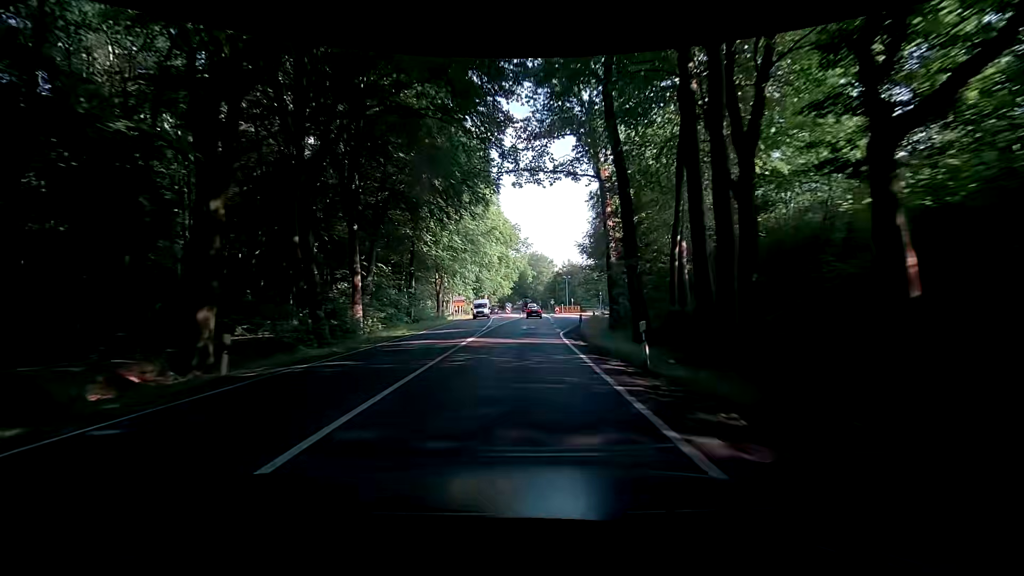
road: primary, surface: asphalt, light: Day
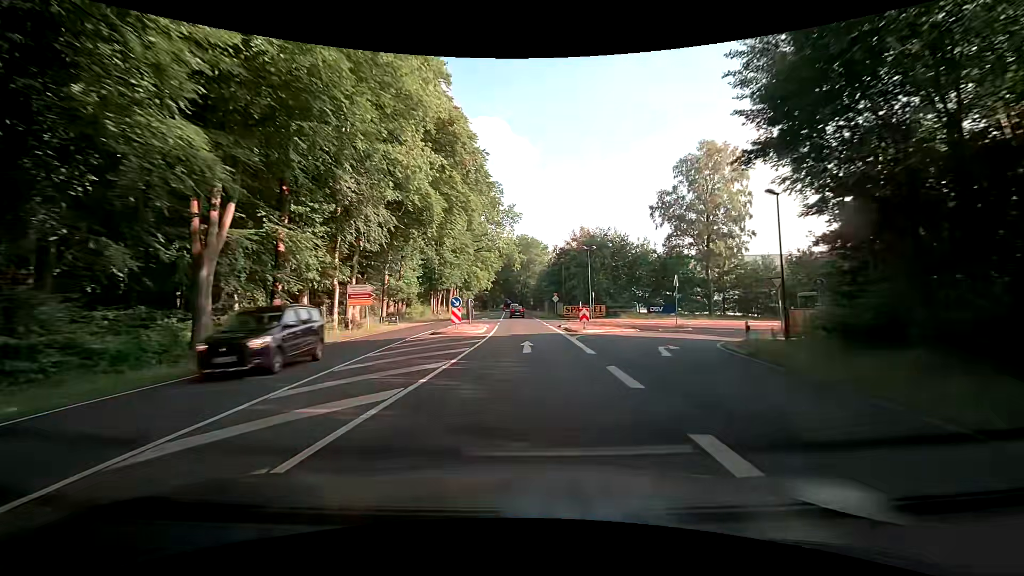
(+0.4, +43.2) m; +1°
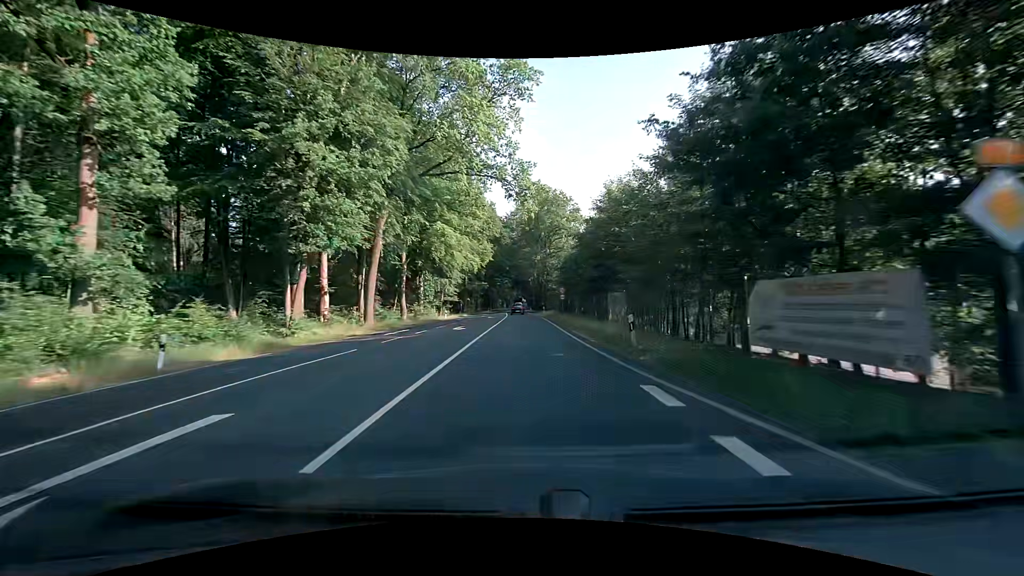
(-0.5, +54.0) m; -1°
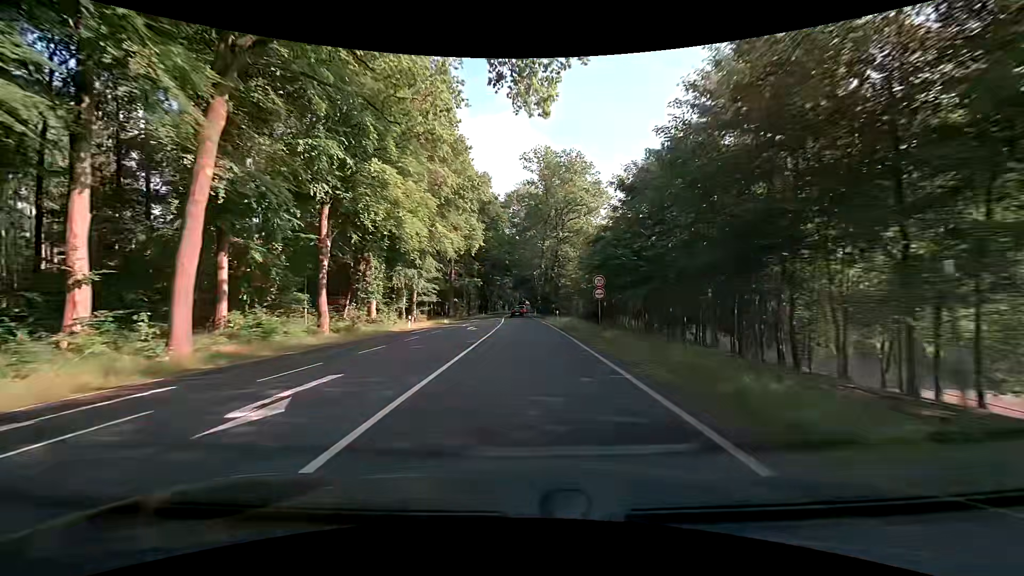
(-0.2, +21.6) m; -1°
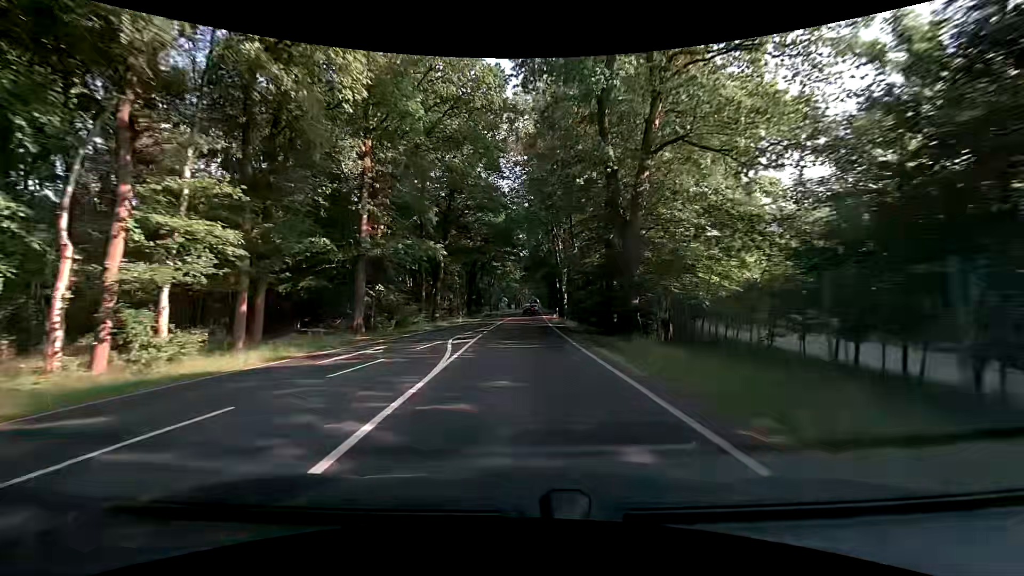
(-0.4, +43.1) m; 0°
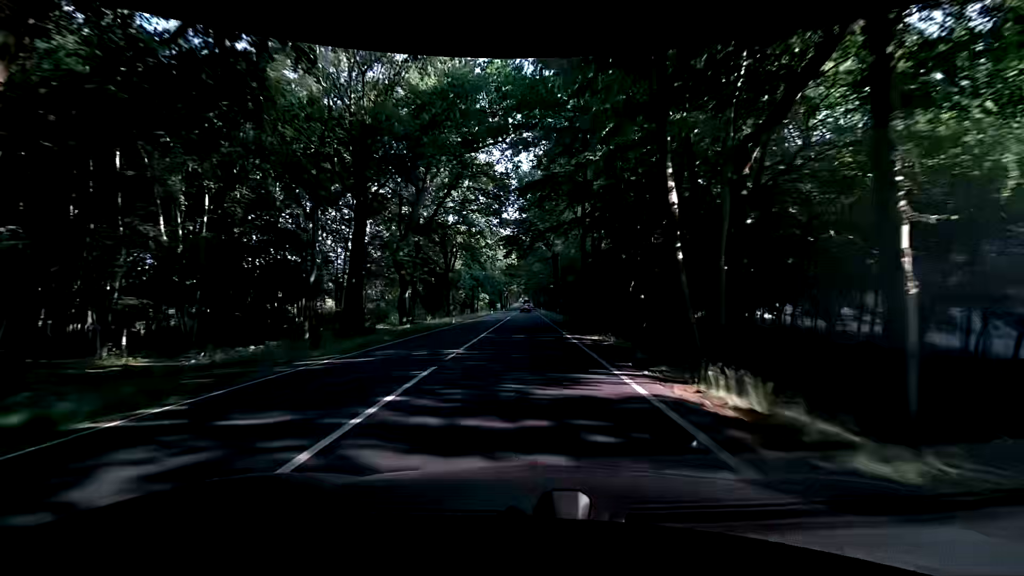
(-0.5, +53.8) m; +1°
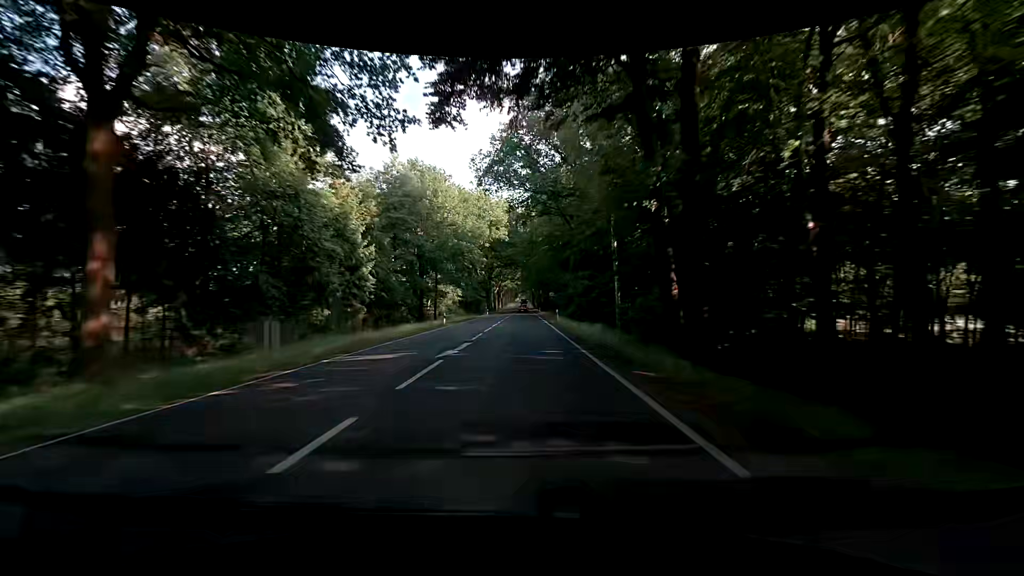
(-0.3, +53.8) m; 0°
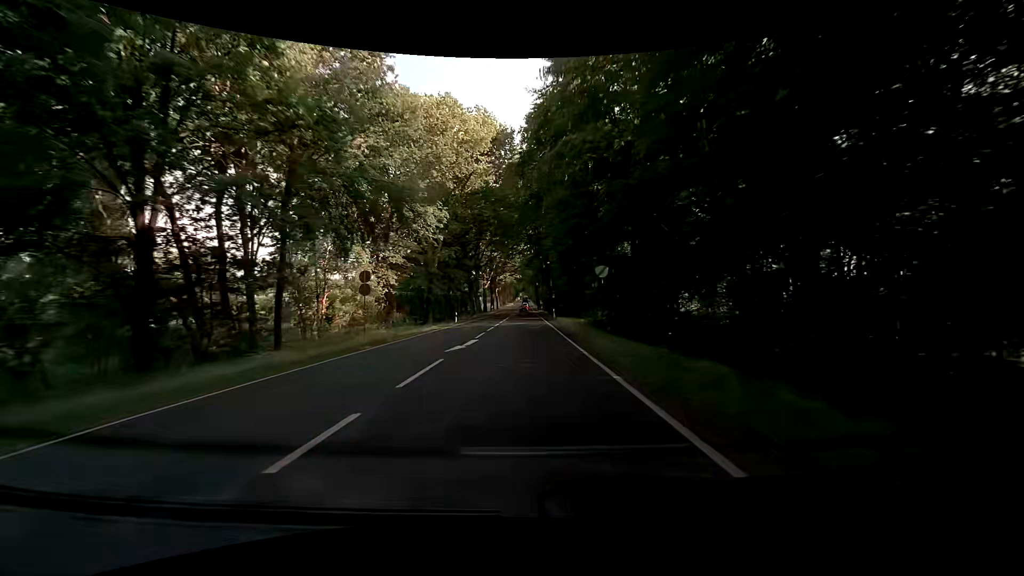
(-0.3, +43.1) m; -1°
(0, +10) (0, +20) (0, +30) (0, +40) (0, +50) (0, +60) (0, +70) (0, +80) (0, +90) (0, +100) m
